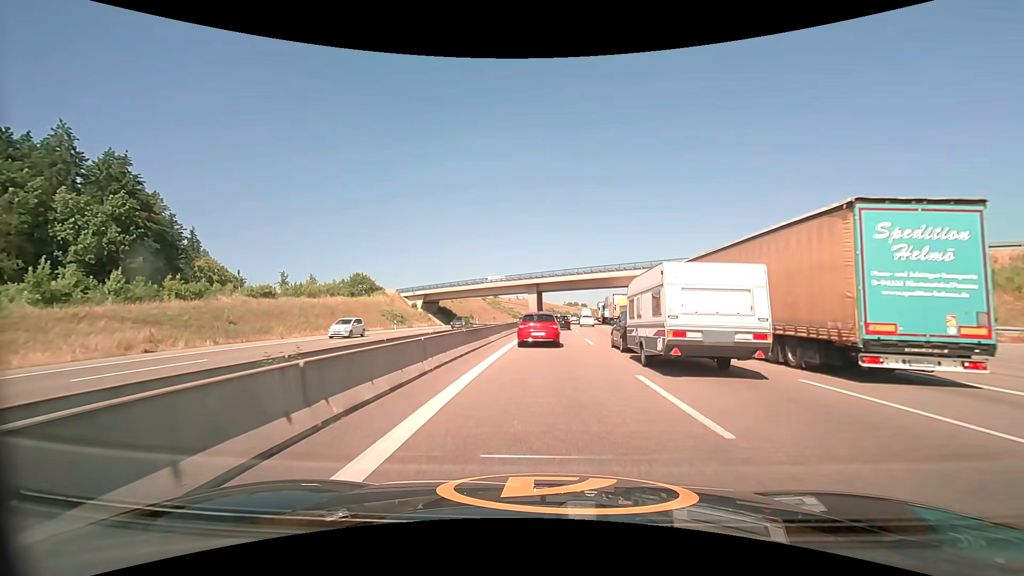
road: motorway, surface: asphalt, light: Day
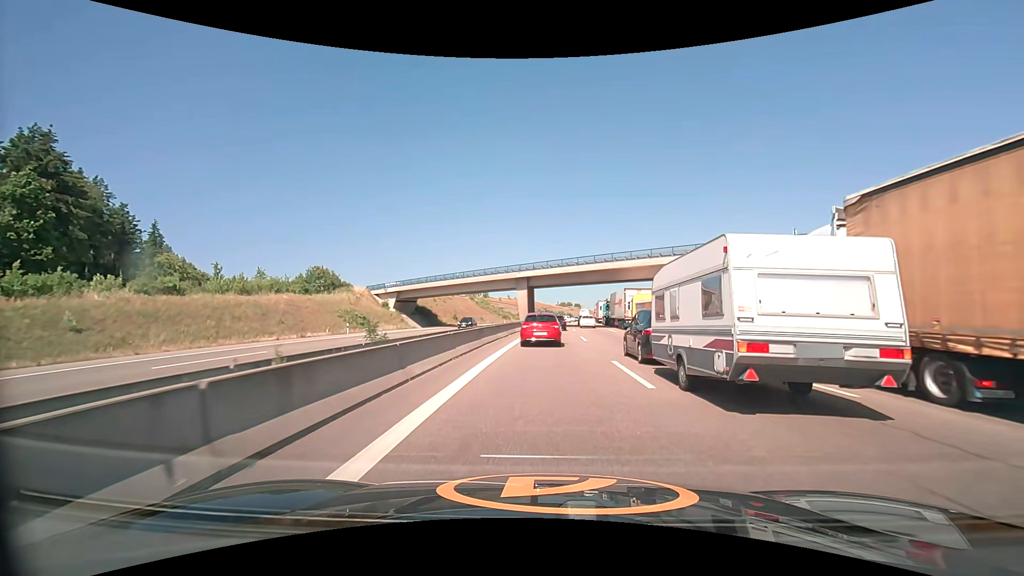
(+0.1, +13.7) m; +1°
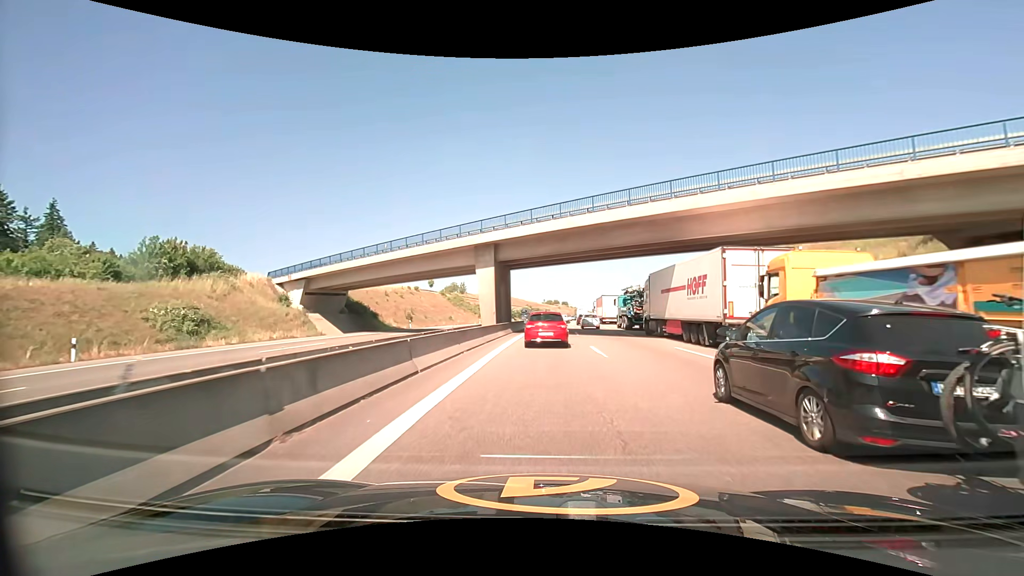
(+0.5, +28.9) m; +2°
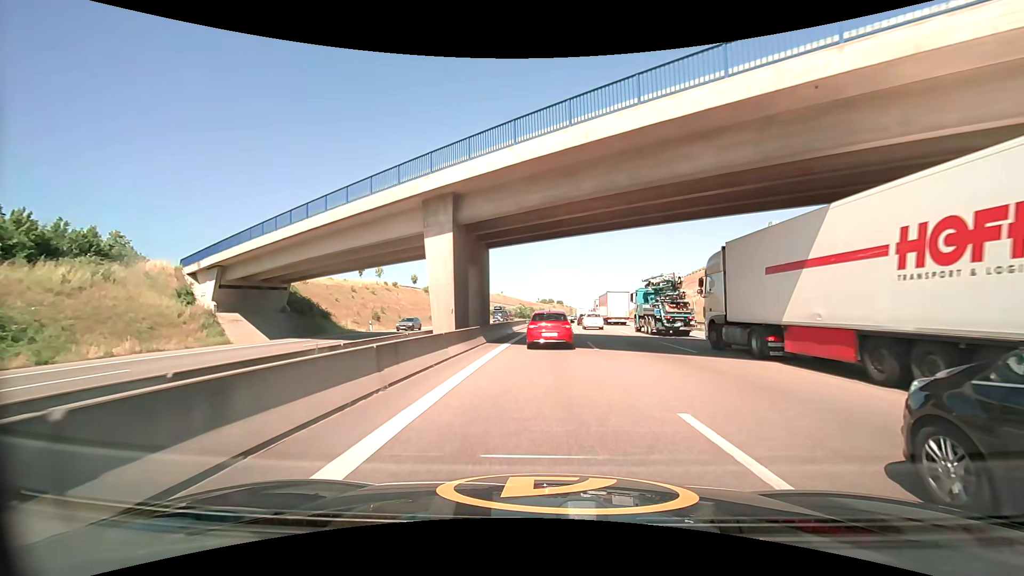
(+0.1, +14.3) m; +1°
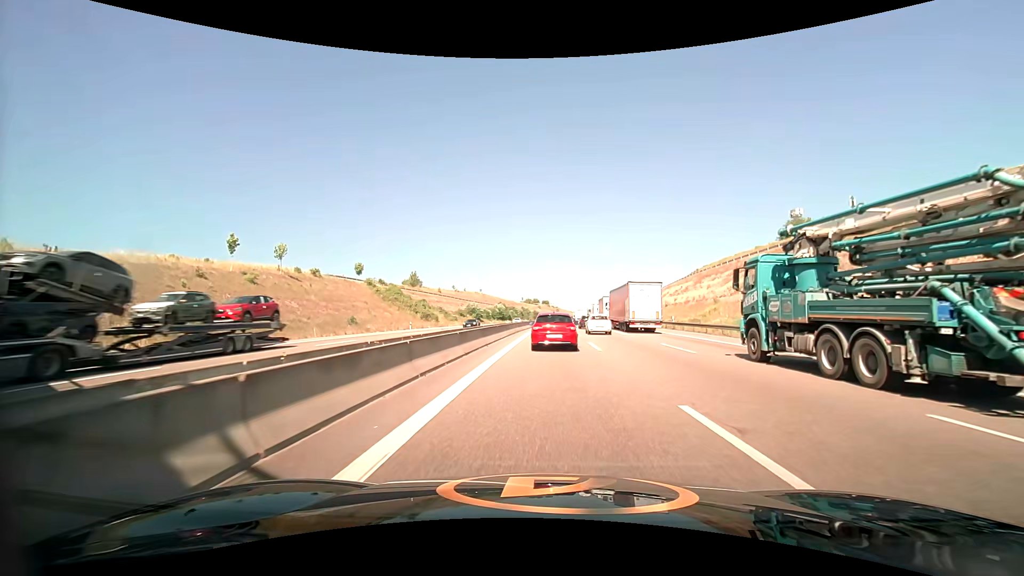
(0.0, +34.3) m; +1°
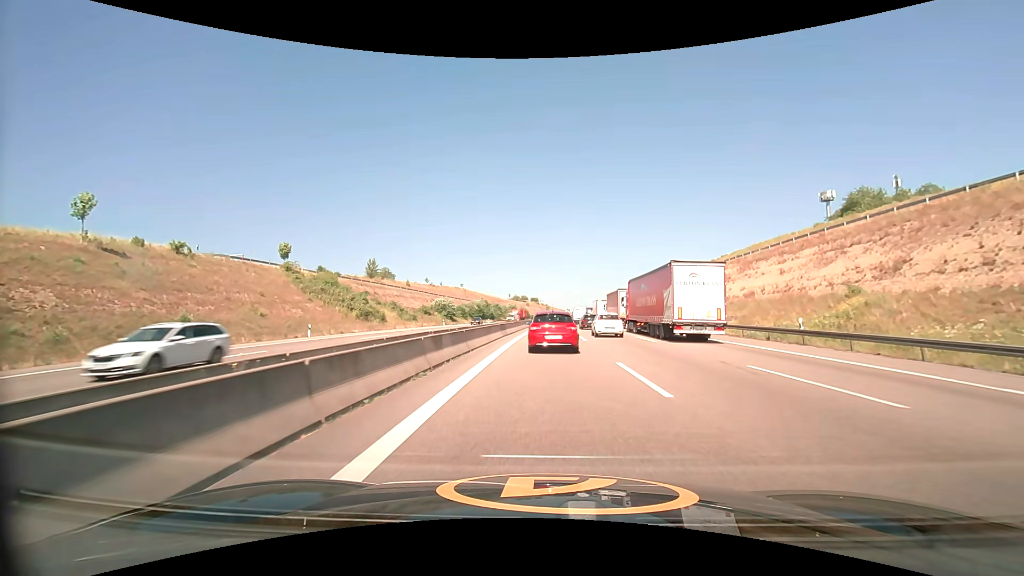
(+0.5, +28.6) m; +2°
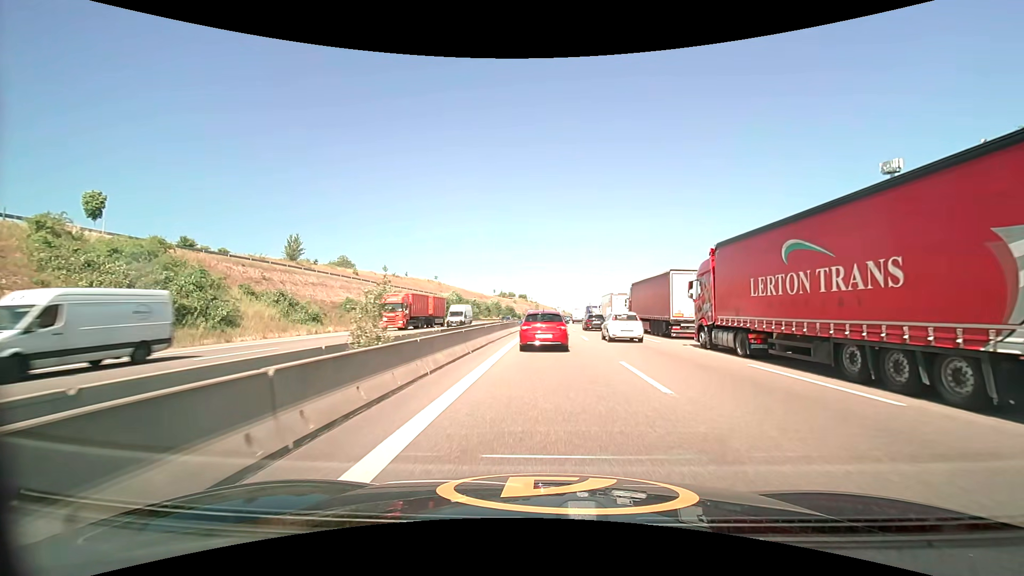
(+0.3, +34.7) m; +1°
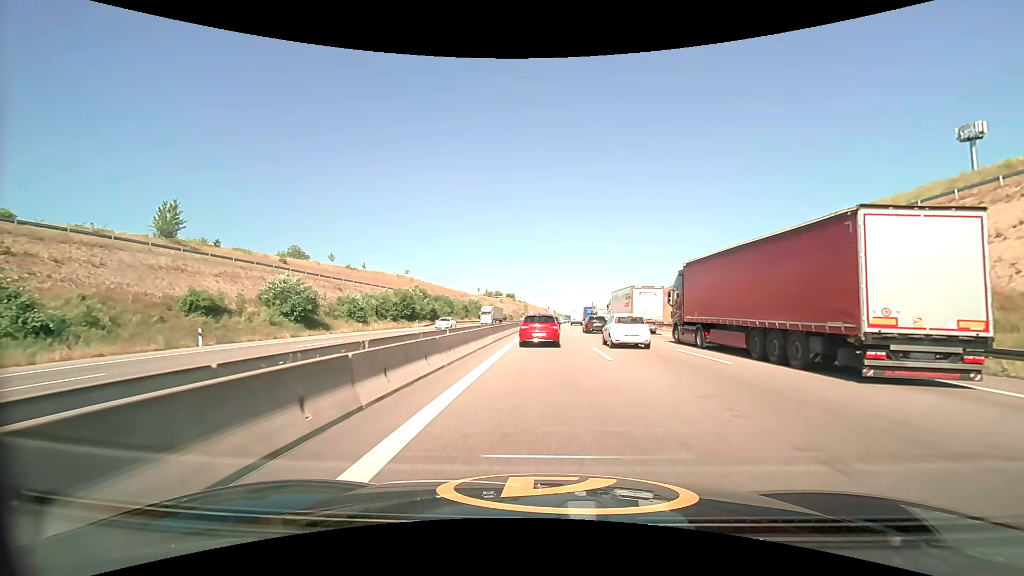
(+0.4, +27.9) m; +1°
(0, +10) (0, +20) (0, +30) (0, +40) (+1, +50) (+1, +60) (+1, +70) (+1, +80) (+2, +90) (+3, +100) m
